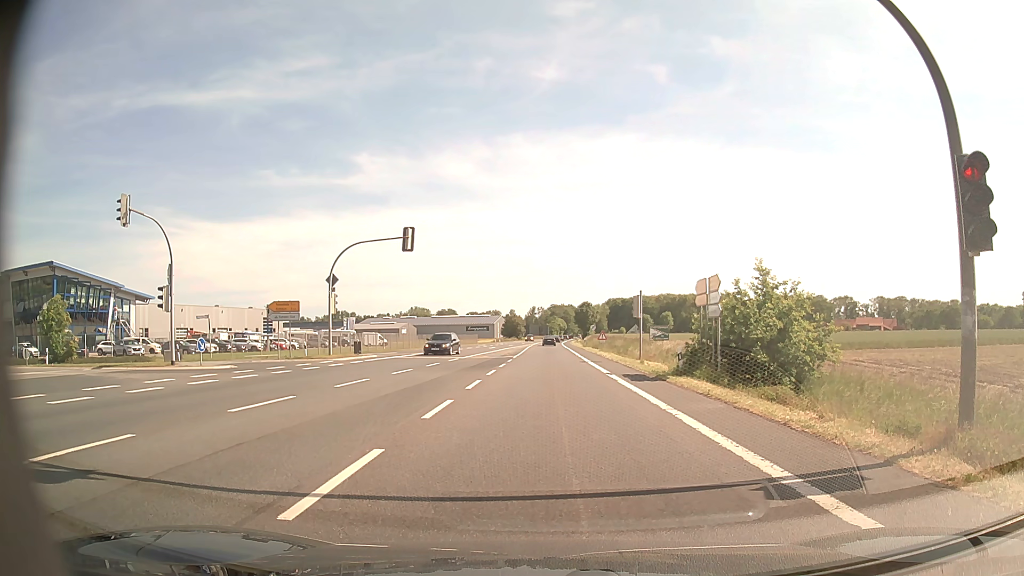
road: primary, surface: asphalt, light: Day
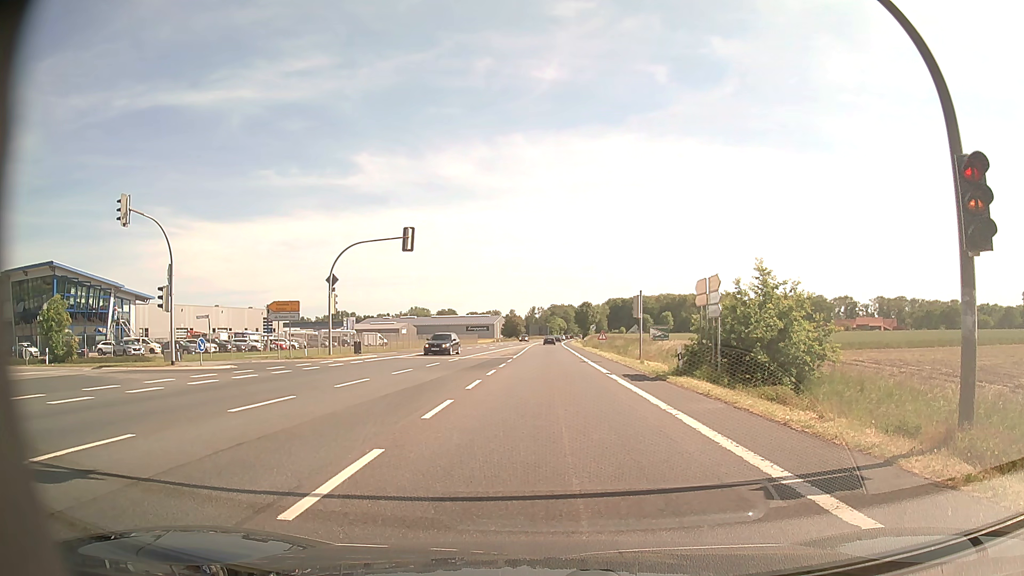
(0.0, 0.0) m; 0°
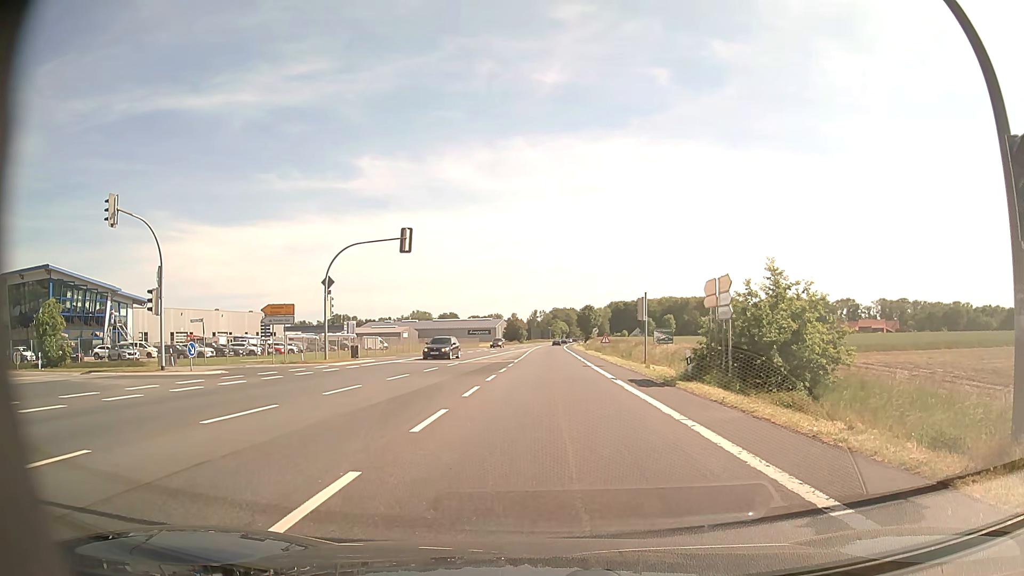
(0.0, +1.2) m; -2°
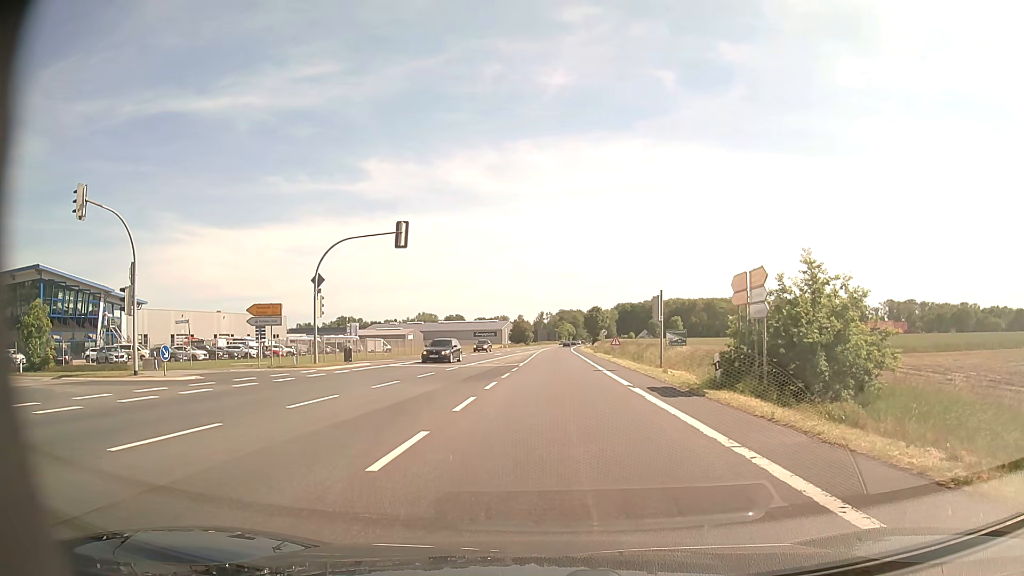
(0.0, +3.0) m; -1°
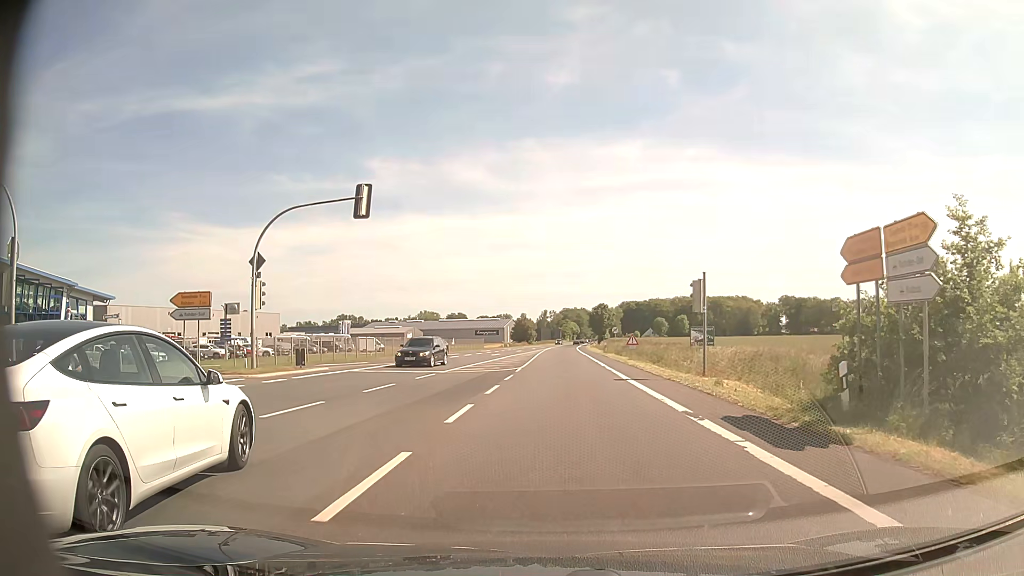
(0.0, +8.4) m; -1°
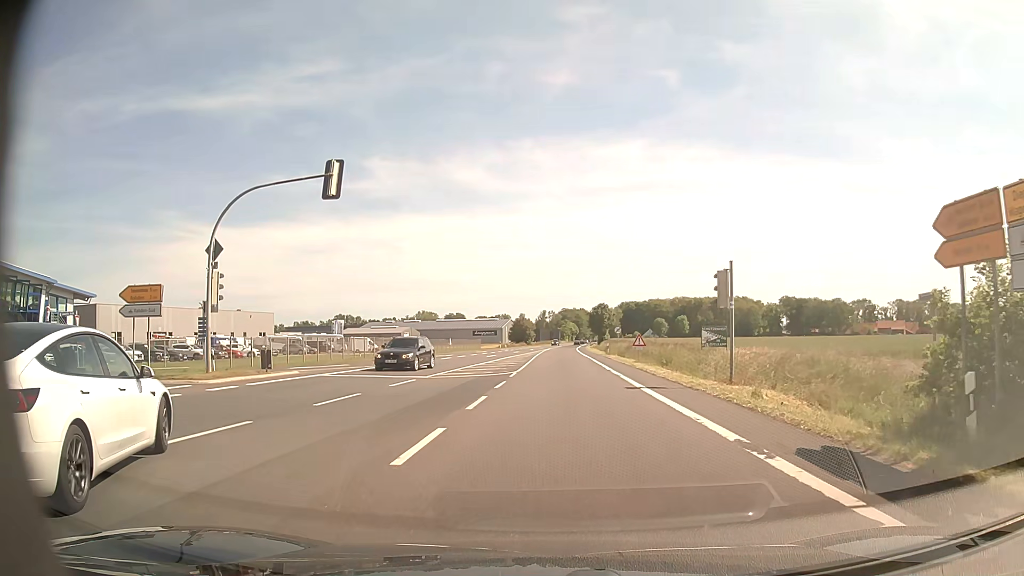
(+0.1, +3.8) m; +1°
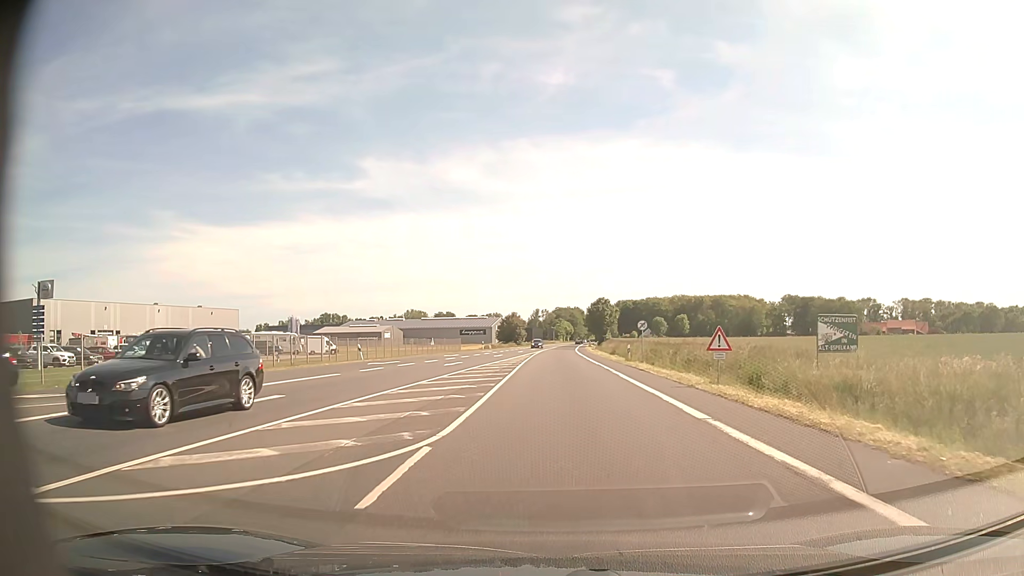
(0.0, +20.1) m; 0°
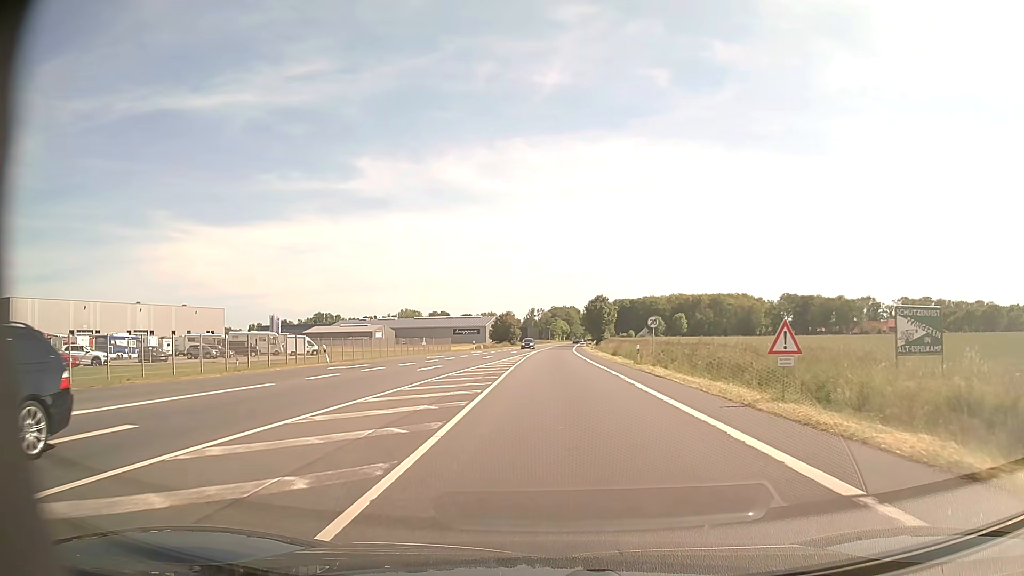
(0.0, +6.2) m; 0°
(0, +10) (0, +20) (0, +30) (0, +40) (+1, +50) (+1, +60) (+1, +70) (+1, +80) (+2, +90) (+2, +100) m
